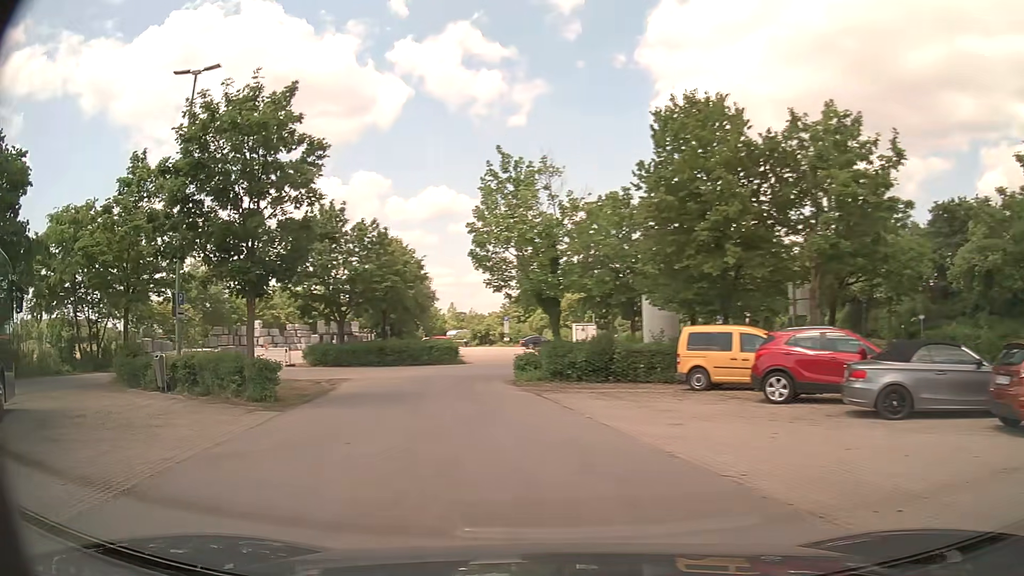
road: tertiary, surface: asphalt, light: Day
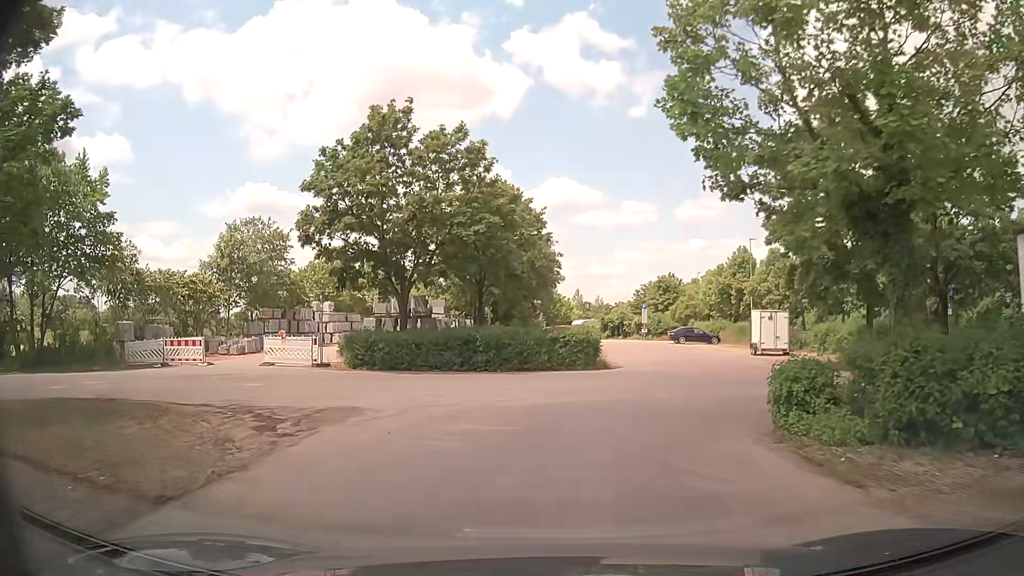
(-2.4, +16.0) m; -10°
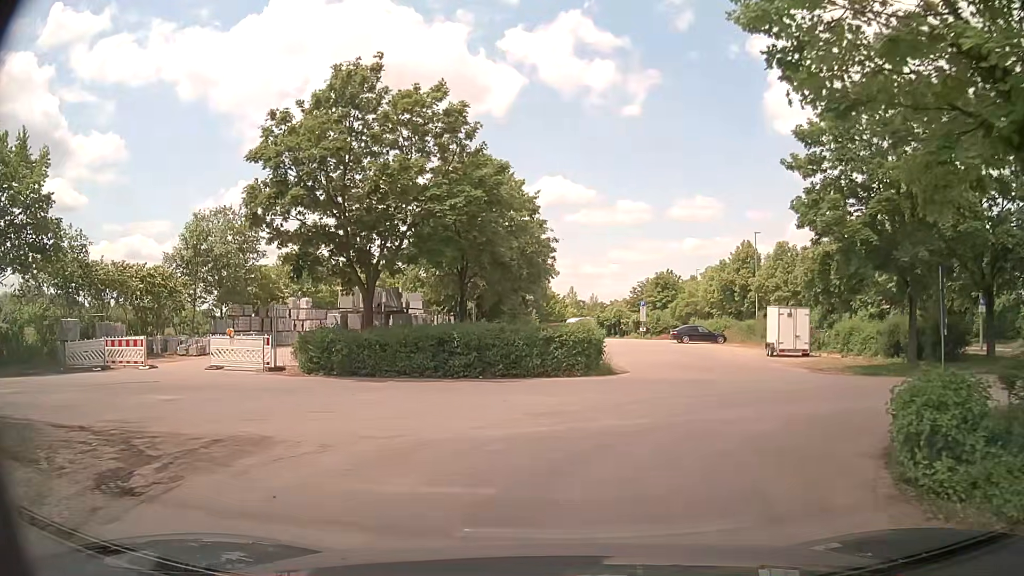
(0.0, +3.9) m; +1°
